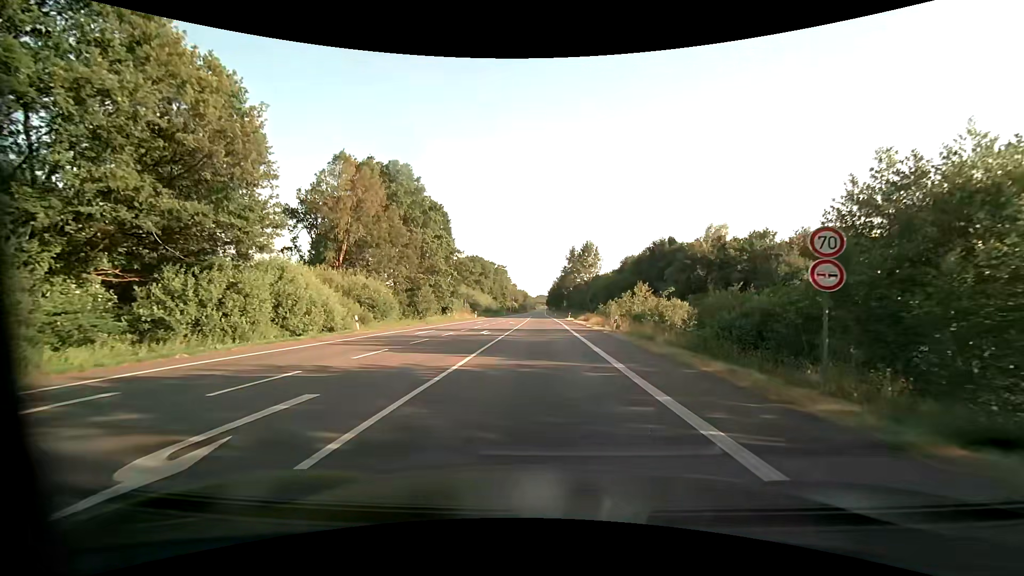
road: primary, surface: asphalt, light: Day
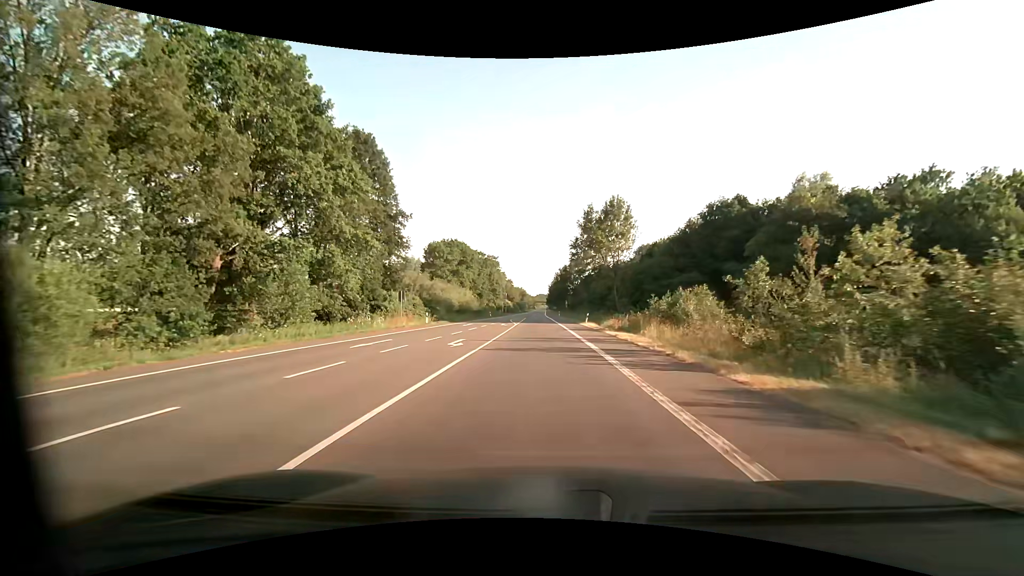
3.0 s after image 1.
(0.0, +34.8) m; 0°
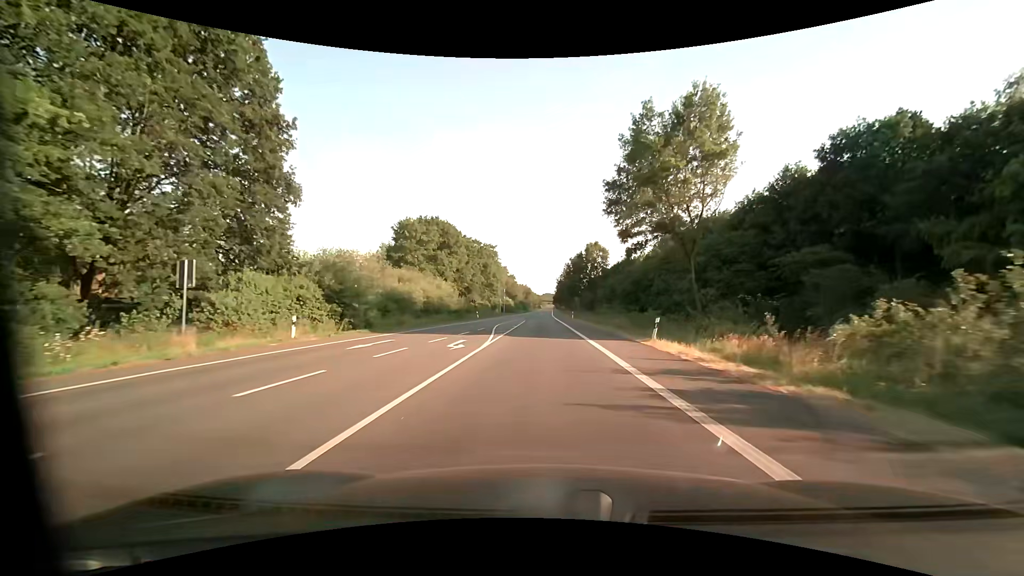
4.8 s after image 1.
(-0.2, +27.1) m; -1°
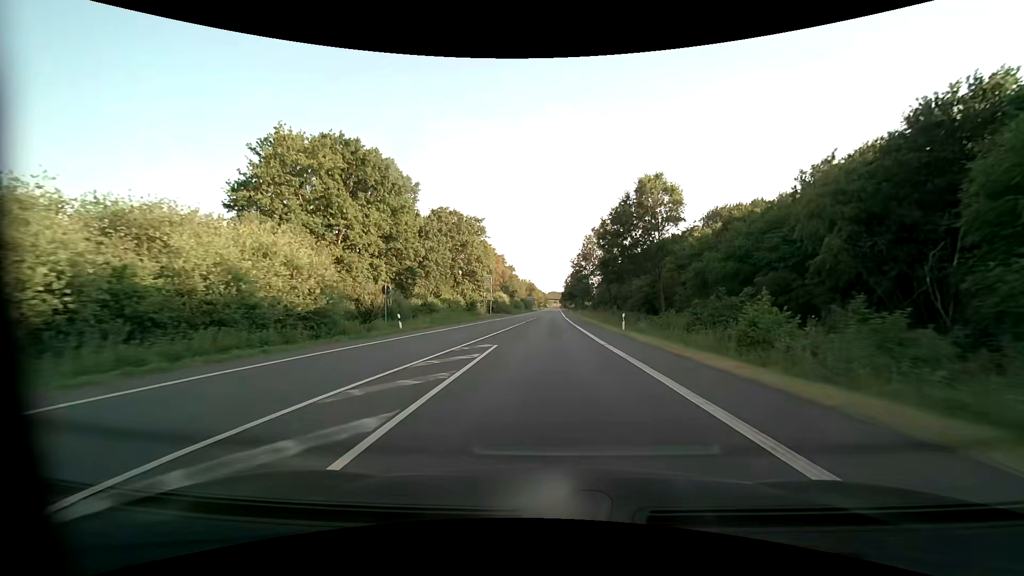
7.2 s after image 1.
(-0.3, +40.6) m; 0°
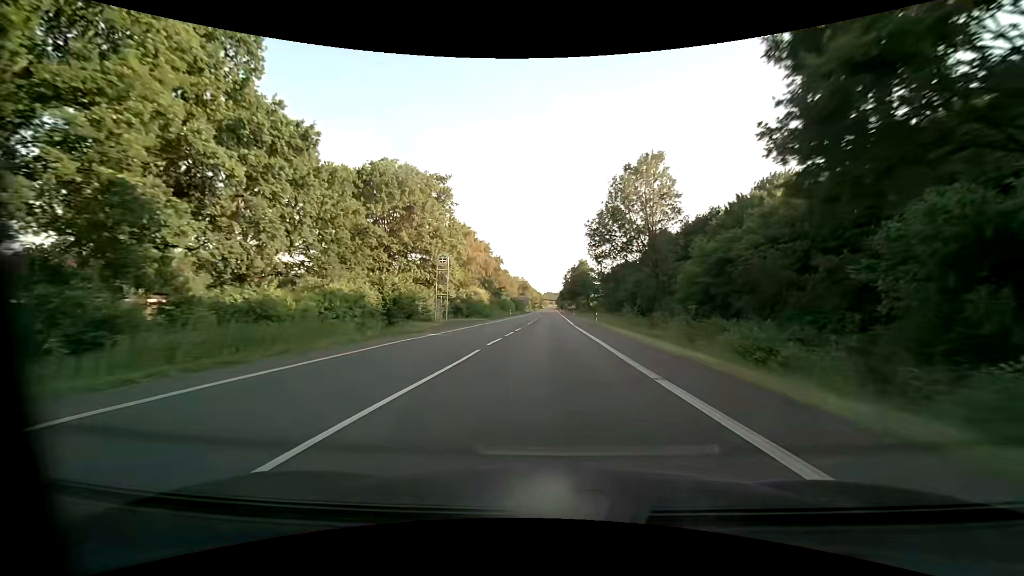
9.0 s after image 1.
(-0.1, +32.0) m; 0°
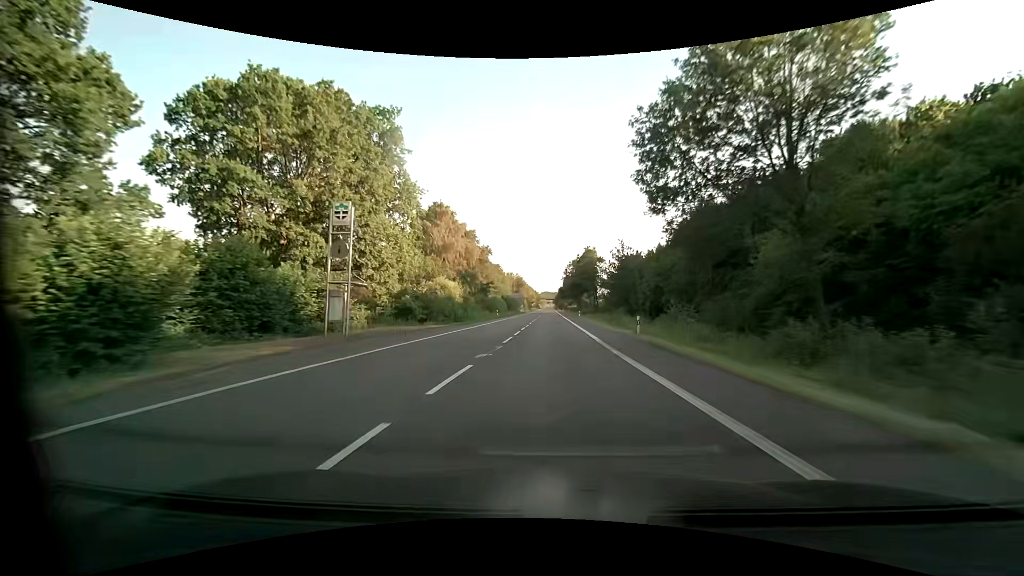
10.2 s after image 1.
(+0.1, +22.3) m; 0°
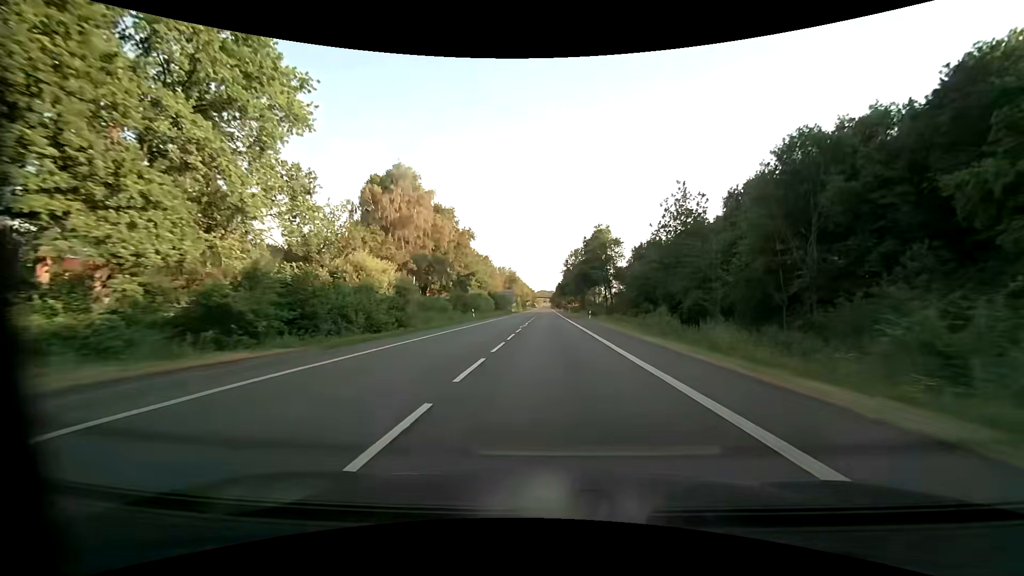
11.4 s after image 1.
(+0.1, +22.9) m; +1°
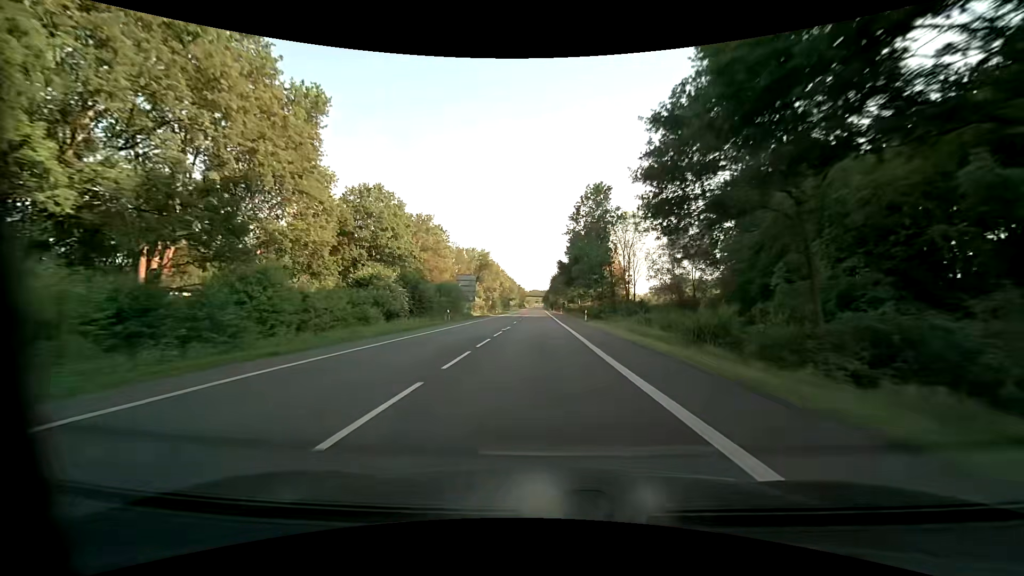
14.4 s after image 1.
(+0.5, +58.3) m; +1°
(0, +10) (0, +20) (0, +30) (0, +40) (0, +50) (-1, +60) (-1, +70) (-1, +80) (-1, +90) (-2, +100) m
